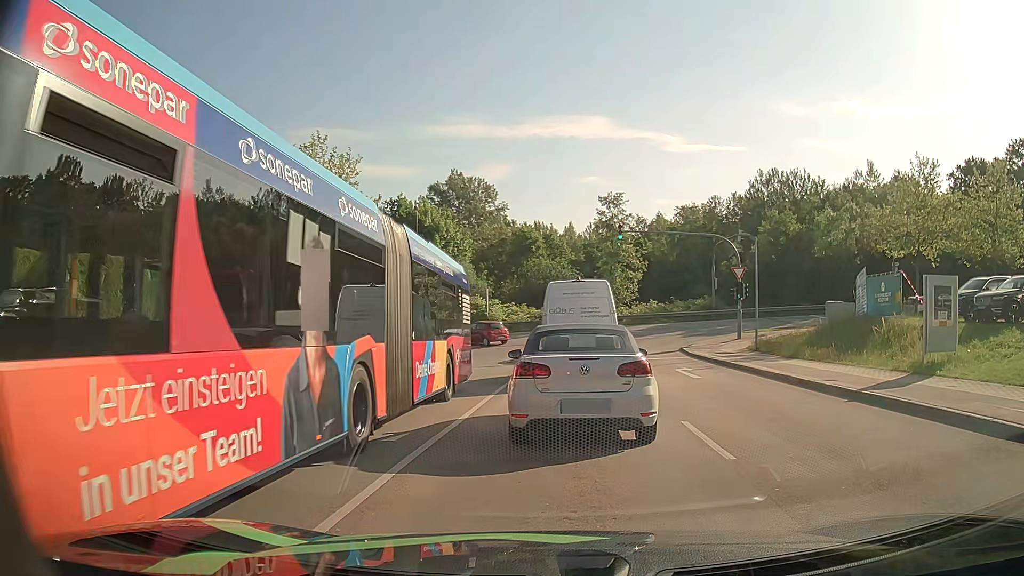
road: residential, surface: asphalt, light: Day
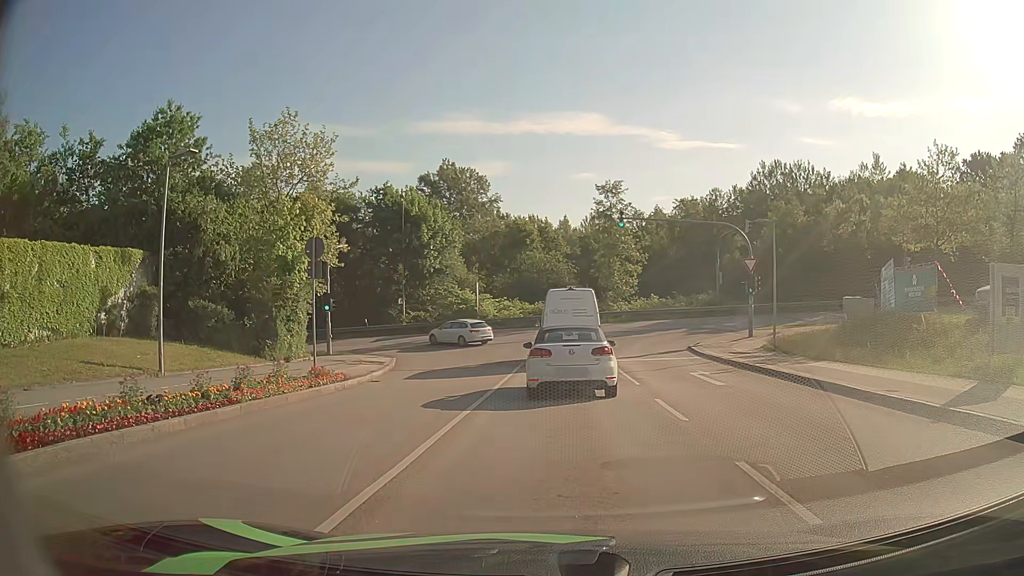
(0.0, +3.4) m; +1°
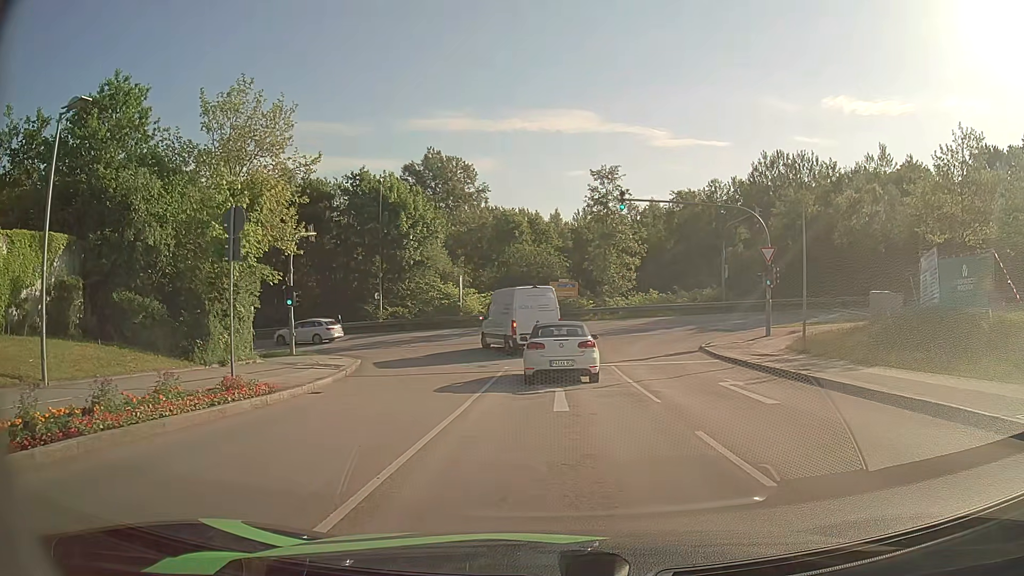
(+0.2, +4.4) m; +3°
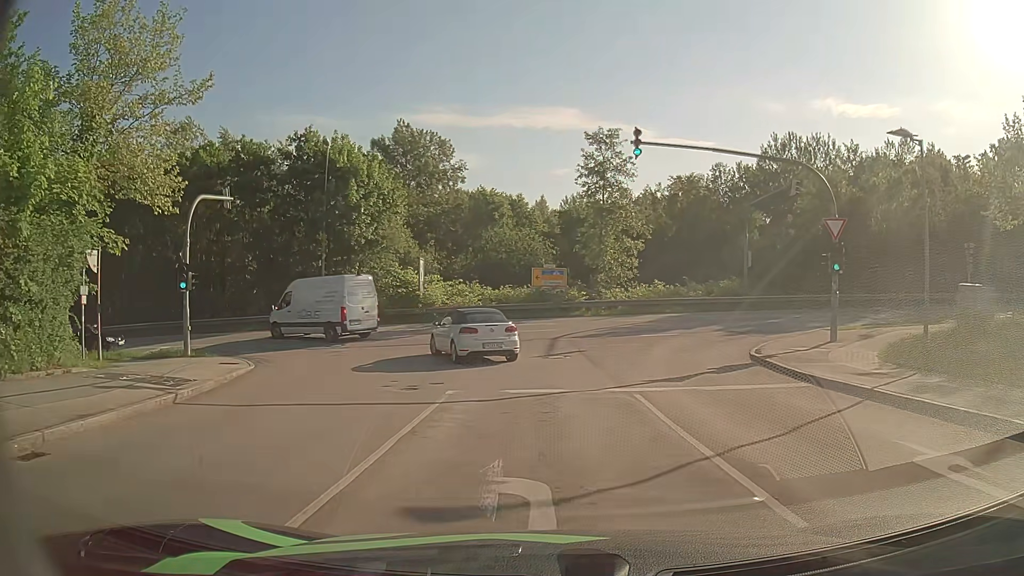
(+0.1, +9.0) m; +1°
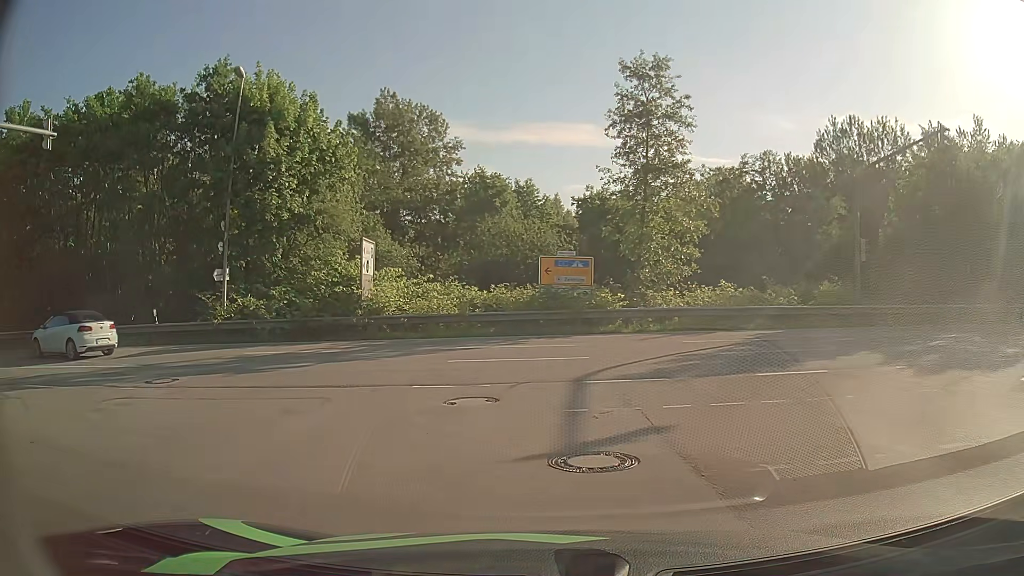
(0.0, +13.2) m; -2°
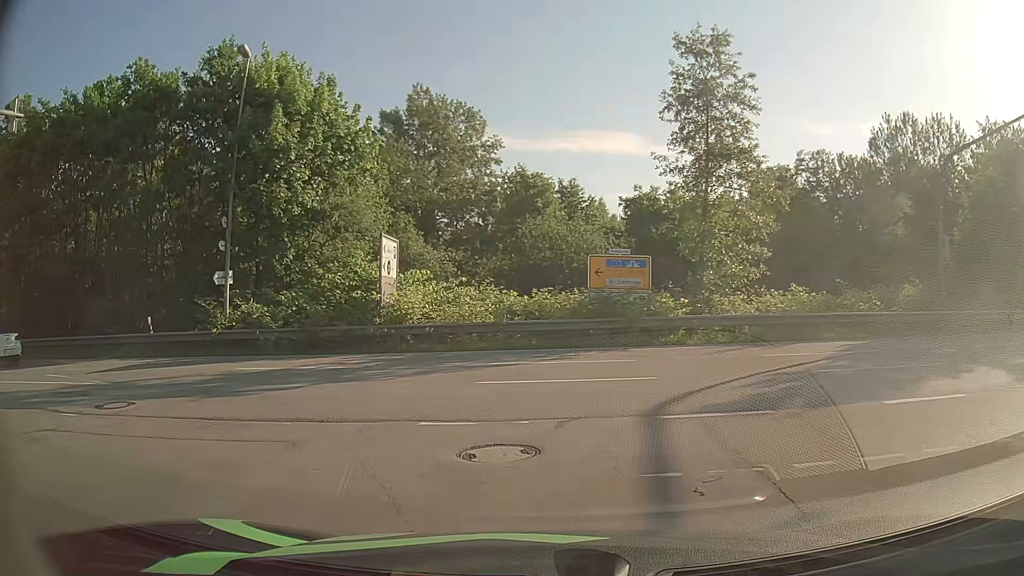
(0.0, +3.3) m; -2°
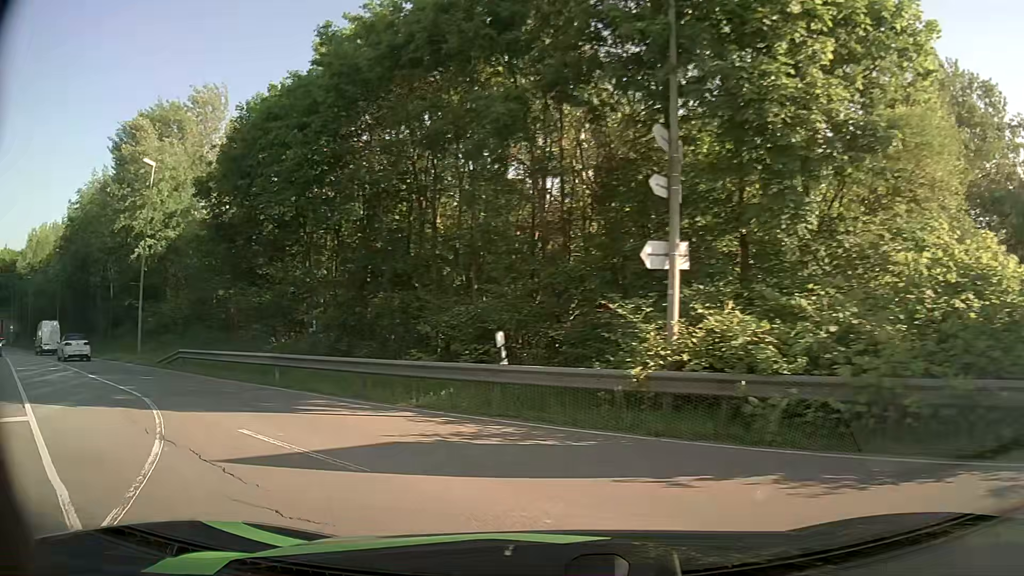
(-3.8, +11.6) m; -40°
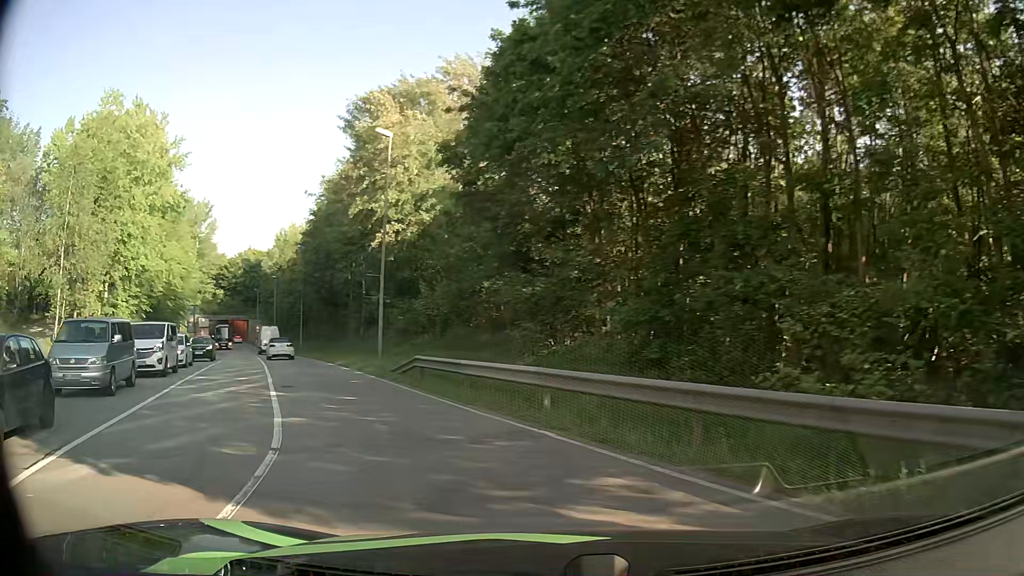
(-1.7, +6.6) m; -26°
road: secondary
